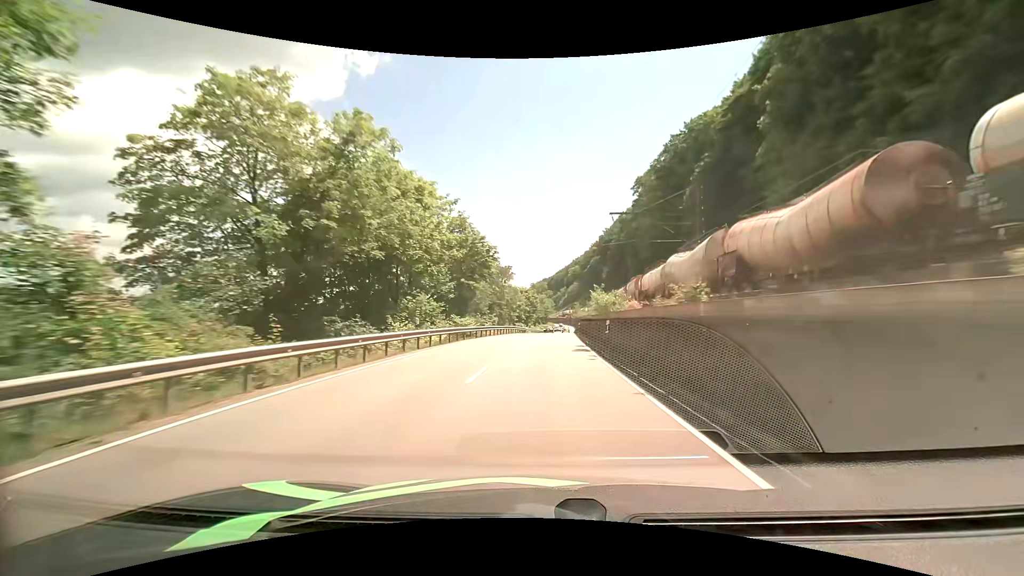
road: primary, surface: asphalt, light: Day
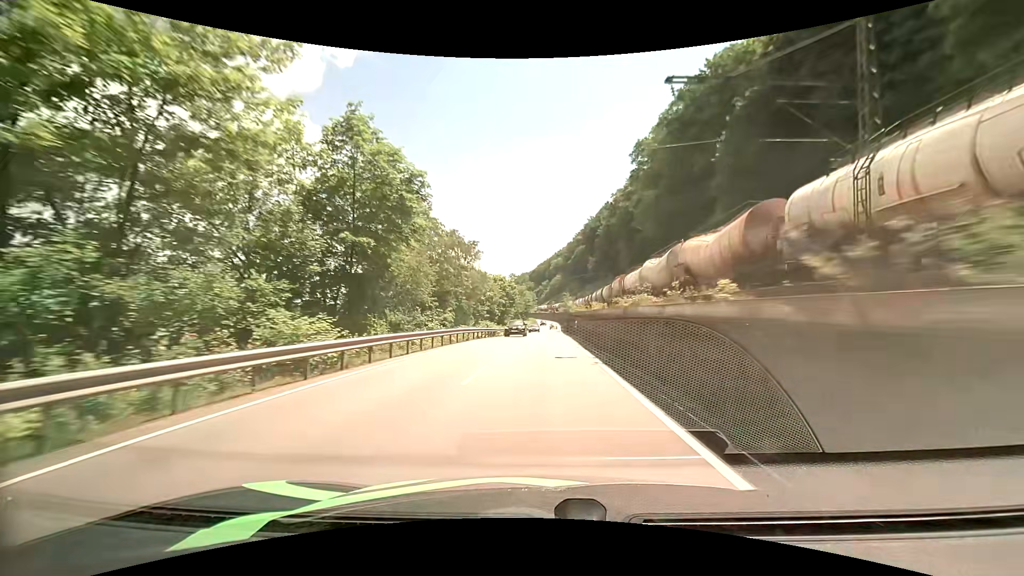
(+0.5, +23.8) m; +2°
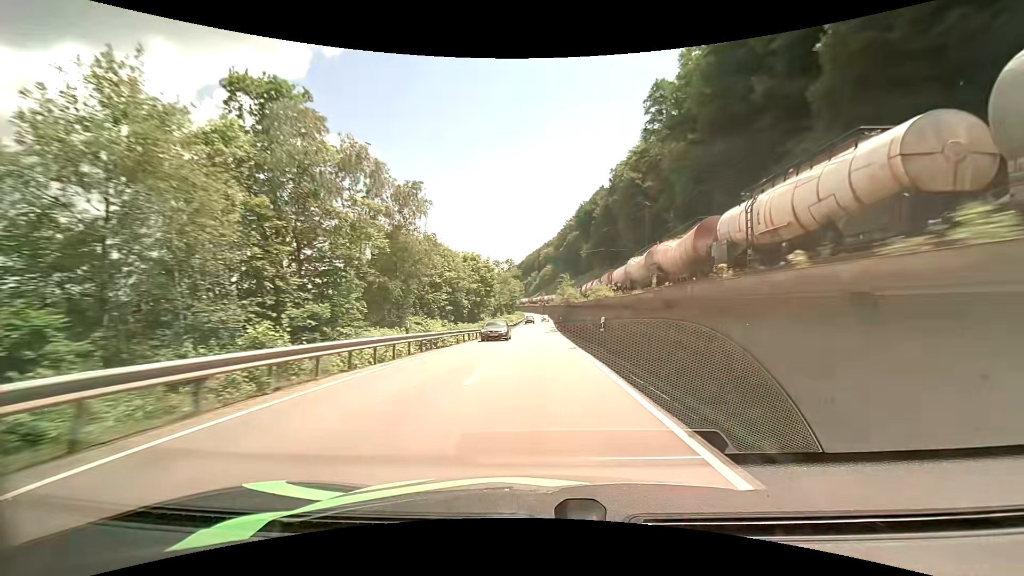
(+0.3, +23.9) m; +1°
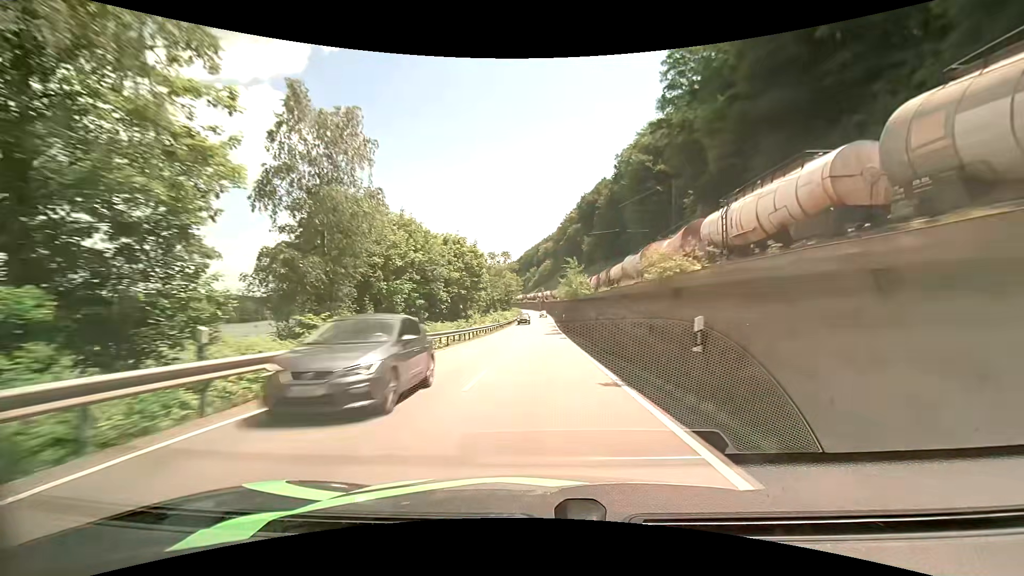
(0.0, +12.0) m; 0°
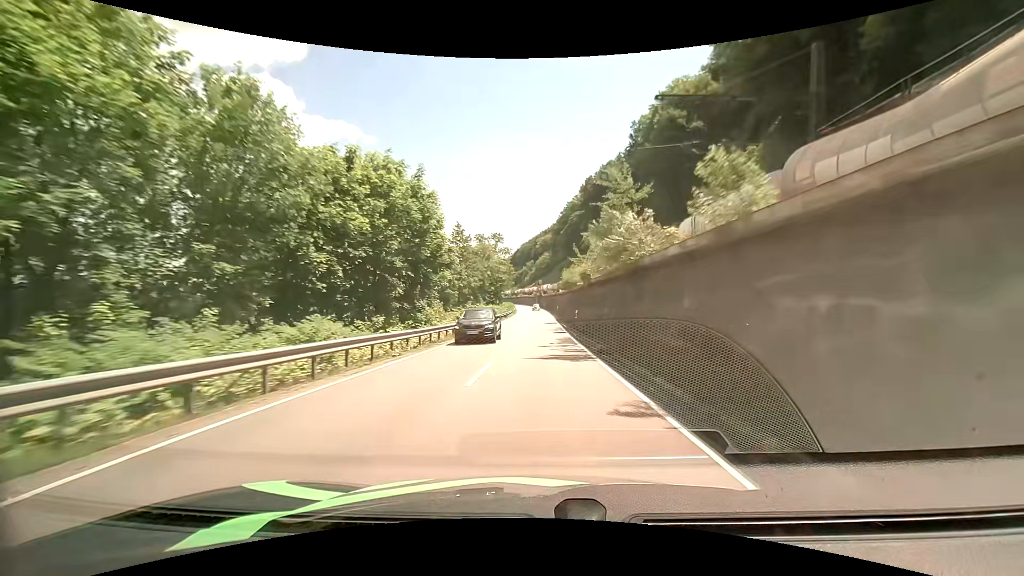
(0.0, +24.4) m; 0°
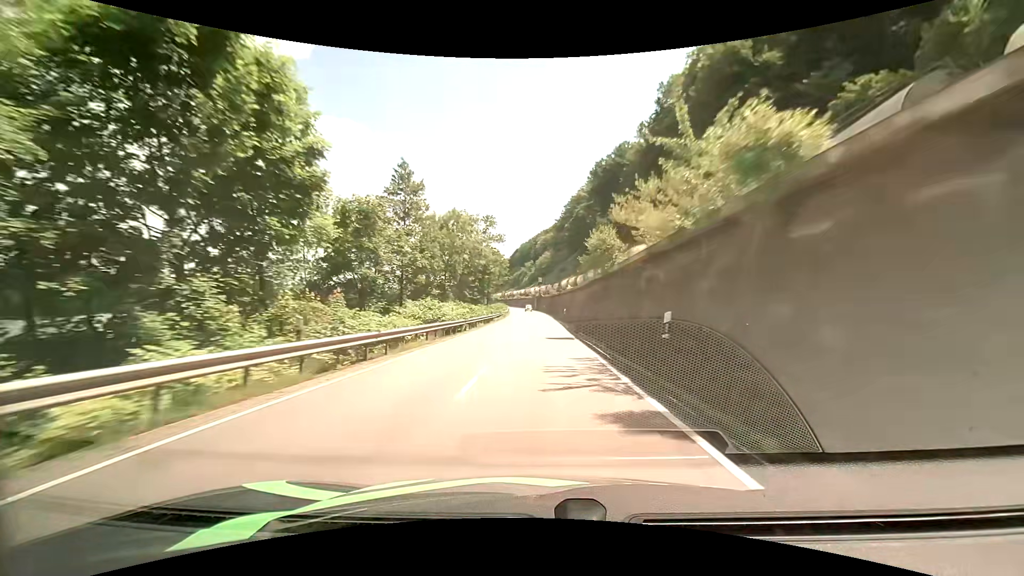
(0.0, +24.9) m; 0°
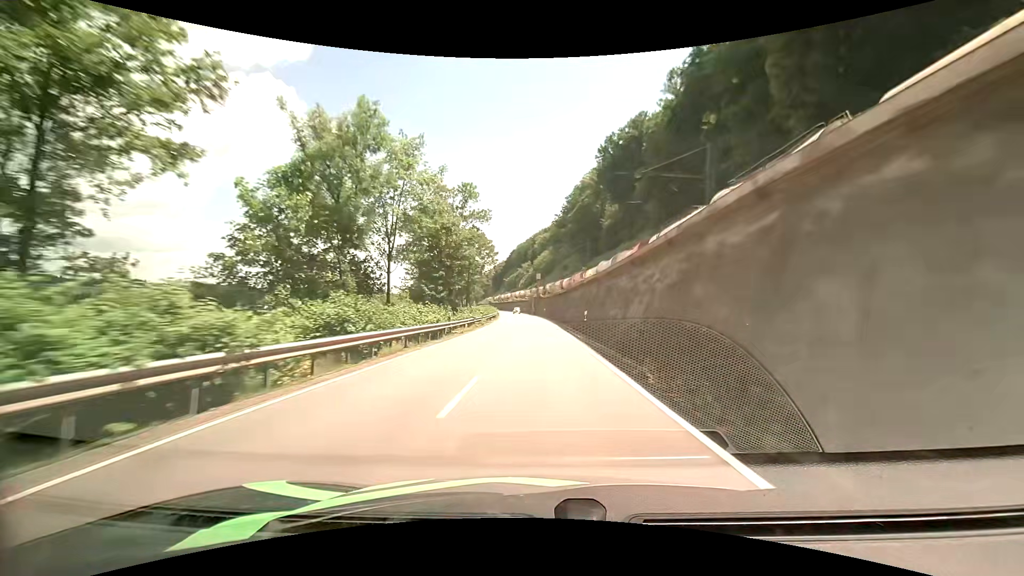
(+0.3, +25.4) m; +1°
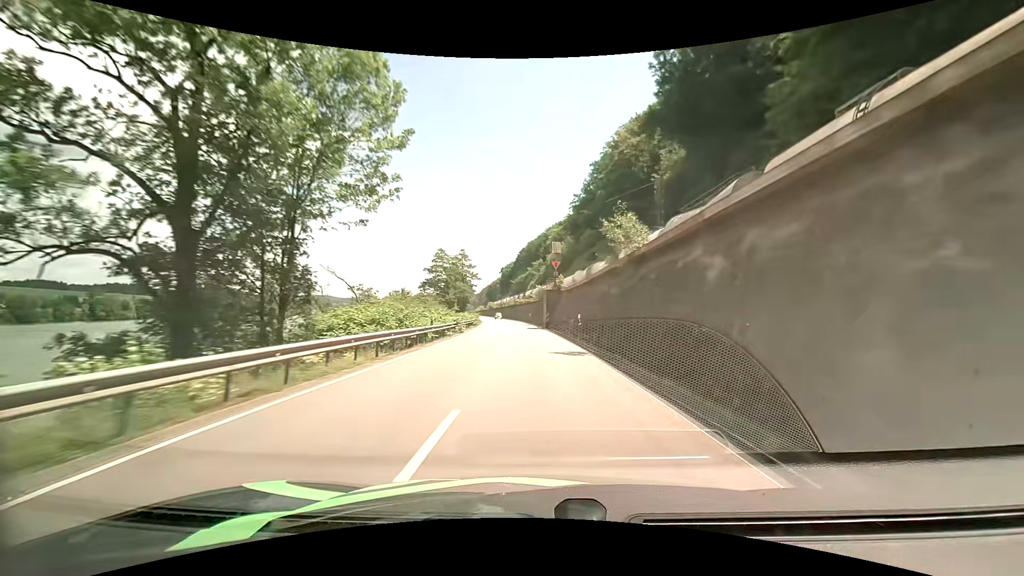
(-0.4, +51.7) m; -1°
(0, +10) (0, +20) (-1, +30) (-1, +40) (-2, +50) (-2, +60) (-3, +70) (-4, +80) (-5, +90) (-7, +100) m
